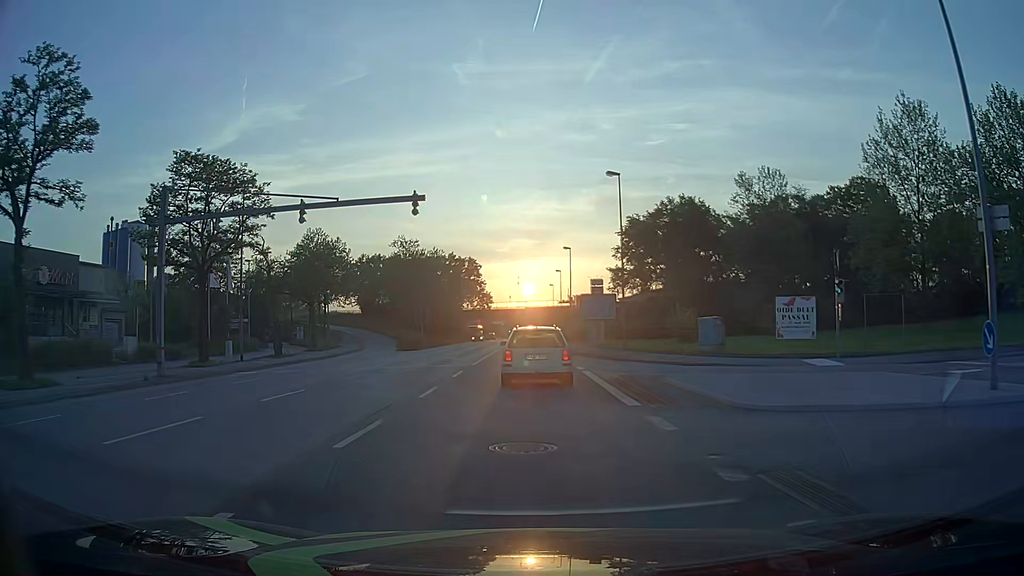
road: primary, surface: asphalt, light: Day
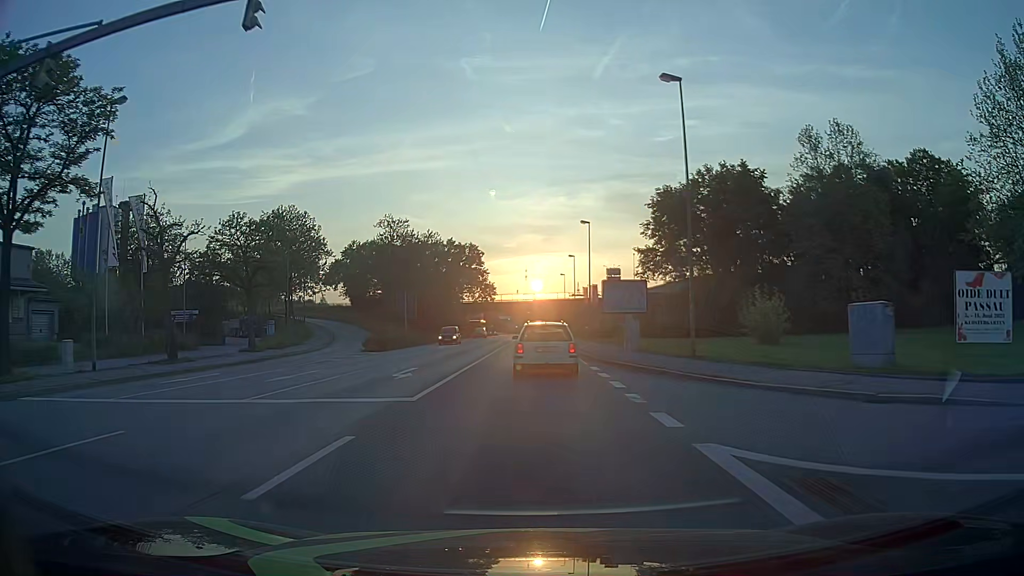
(-0.1, +15.0) m; -1°
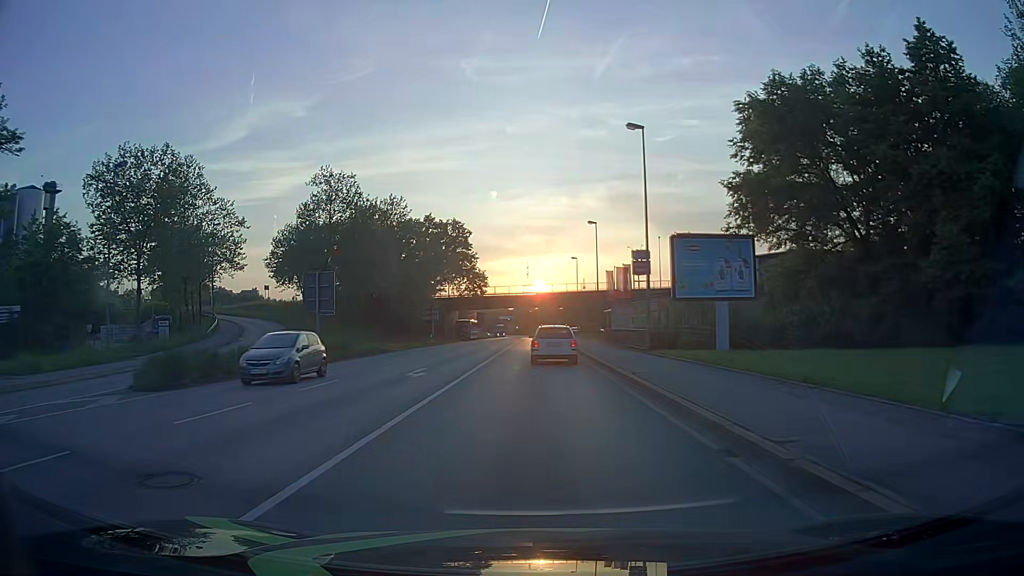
(-0.1, +28.6) m; 0°
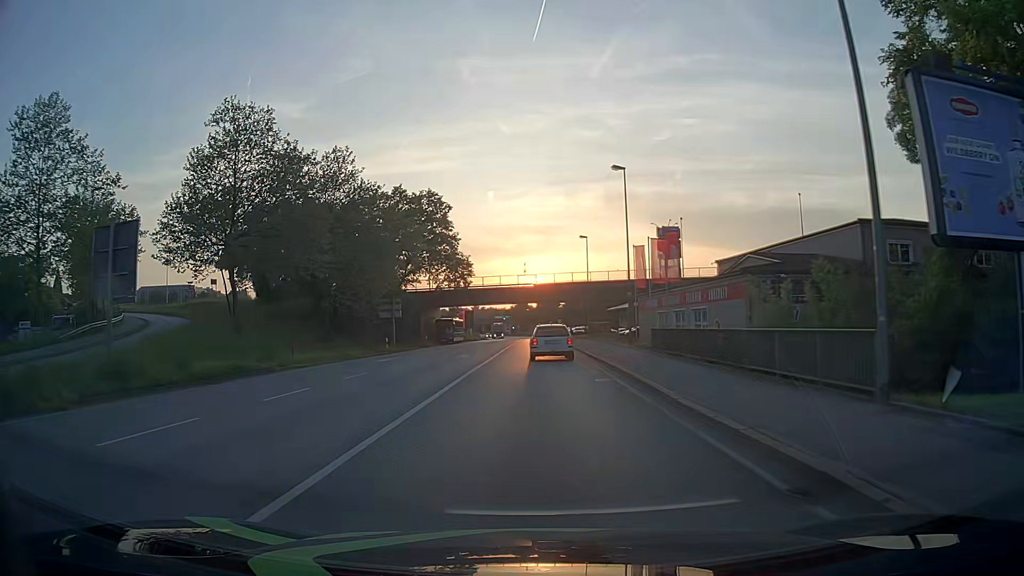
(+0.1, +20.5) m; 0°
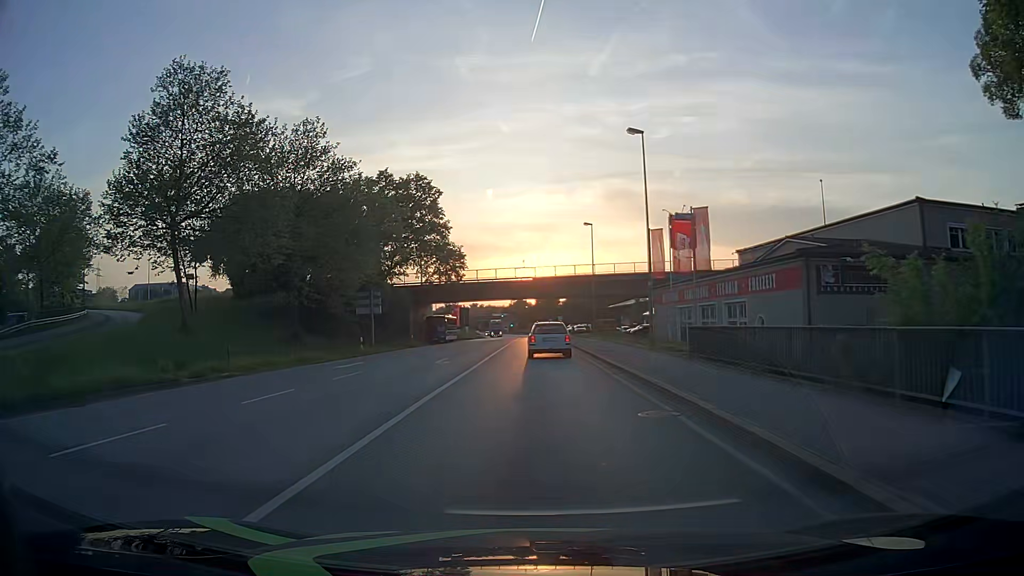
(0.0, +7.1) m; 0°
(0, +10) (0, +20) (0, +30) (0, +40) (0, +50) (0, +60) (0, +70) (0, +80) (0, +90) (0, +100) m
